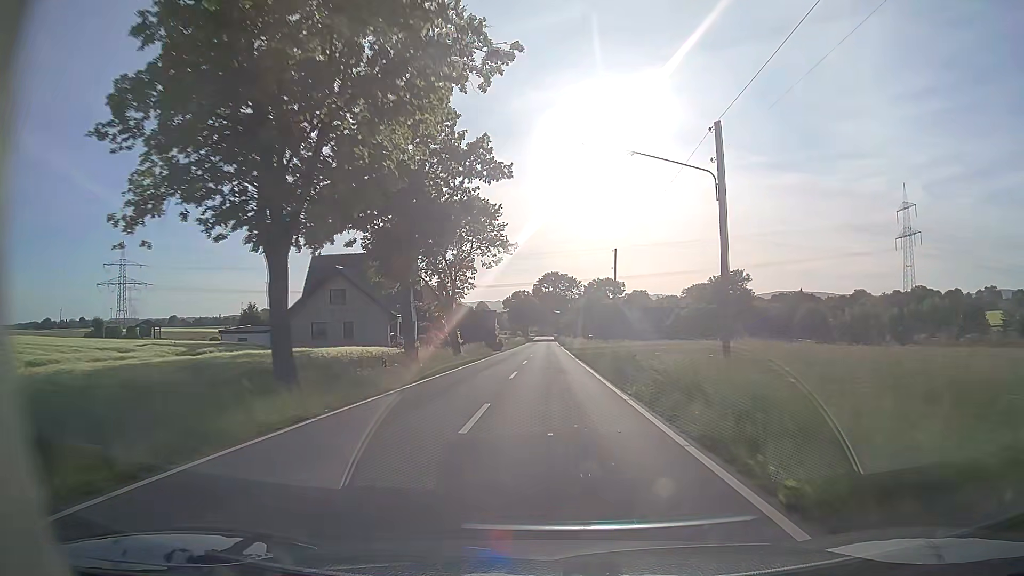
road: tertiary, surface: asphalt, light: Day
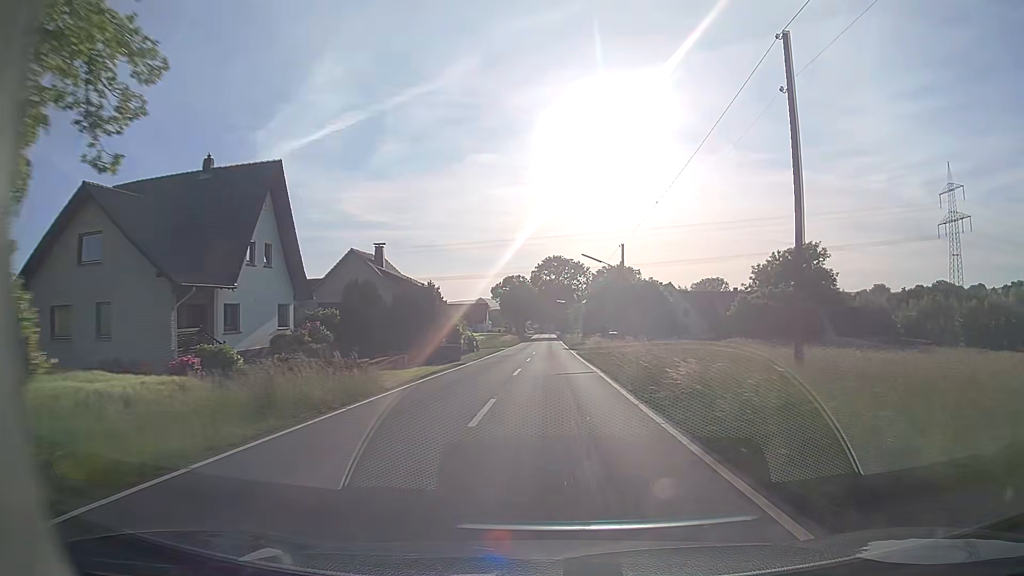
(0.0, +35.3) m; 0°
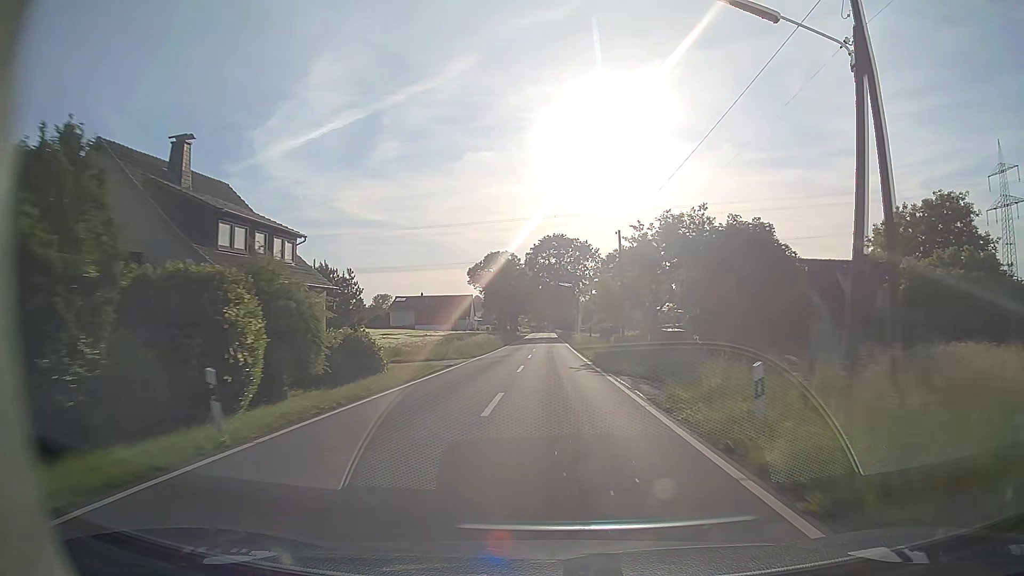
(+0.1, +34.9) m; 0°
(0, +10) (0, +20) (0, +30) (0, +40) (0, +50) (0, +60) (0, +70) (0, +80) (0, +90) (0, +100) m
